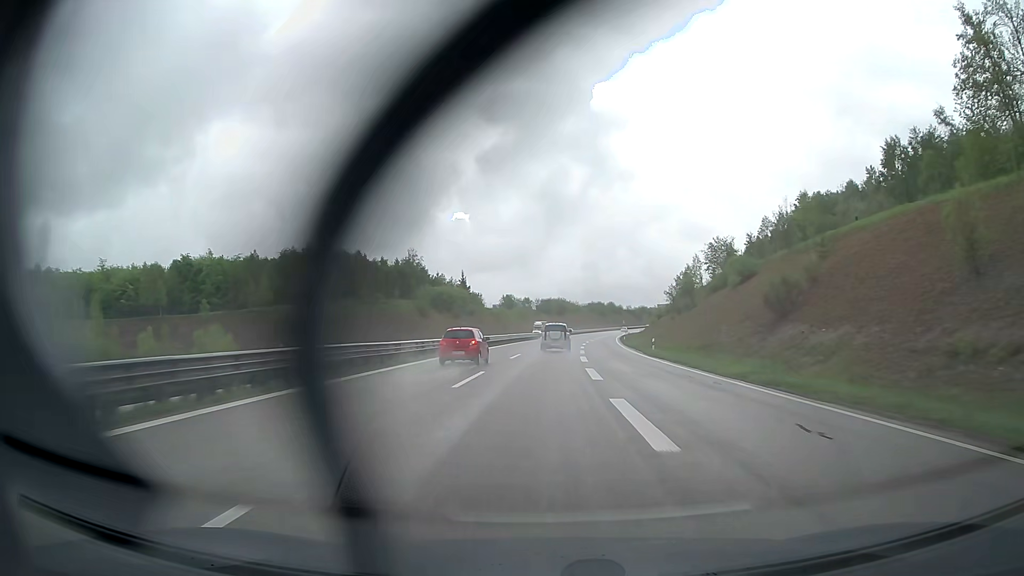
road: trunk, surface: asphalt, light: Day
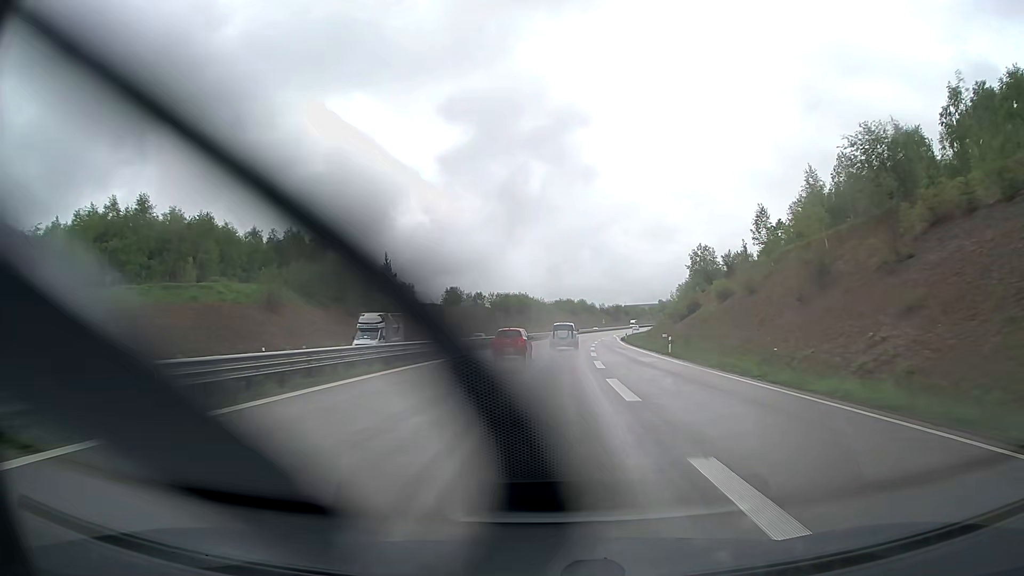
(+1.5, +54.7) m; +3°
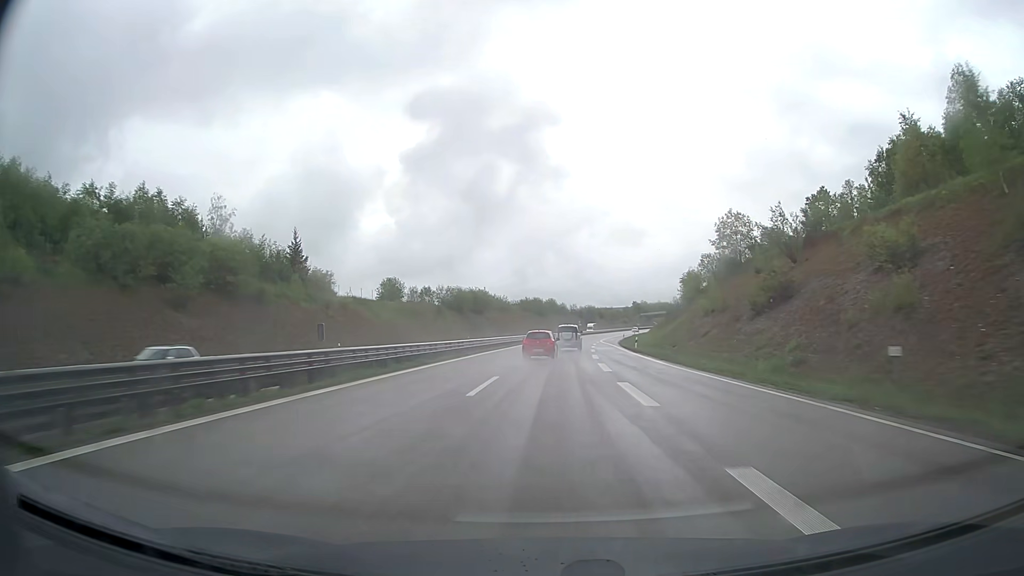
(+0.9, +36.6) m; +3°
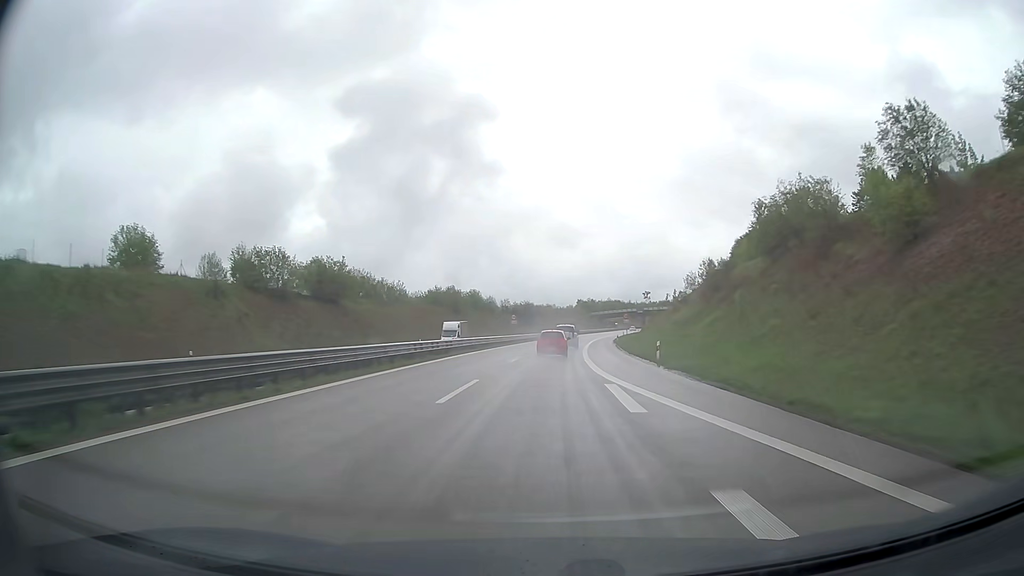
(+3.9, +73.1) m; +6°
(0, +10) (0, +20) (+1, +30) (+1, +40) (+2, +50) (+2, +60) (+3, +70) (+4, +80) (+5, +90) (+6, +100) m
